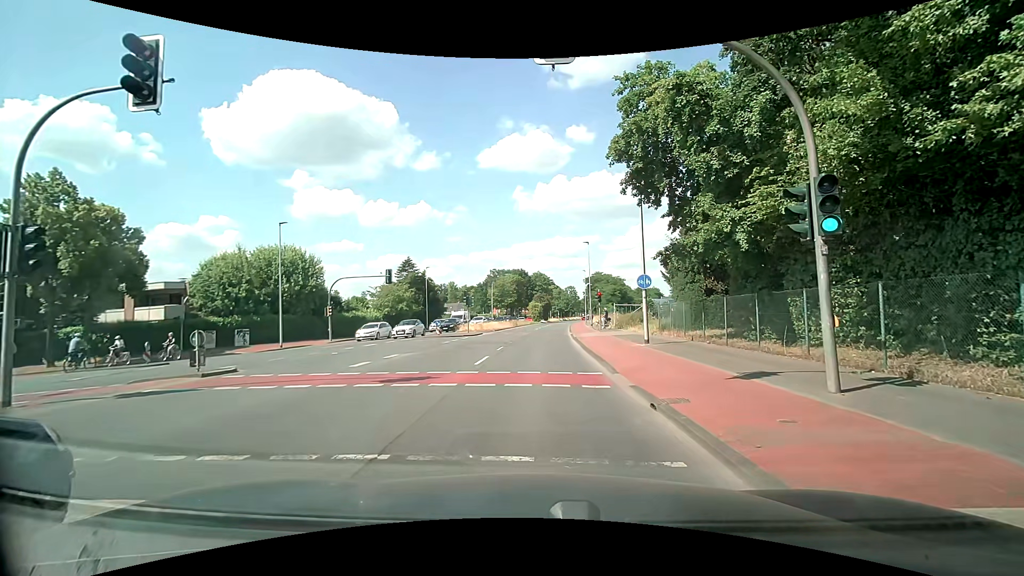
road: secondary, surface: asphalt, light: Day
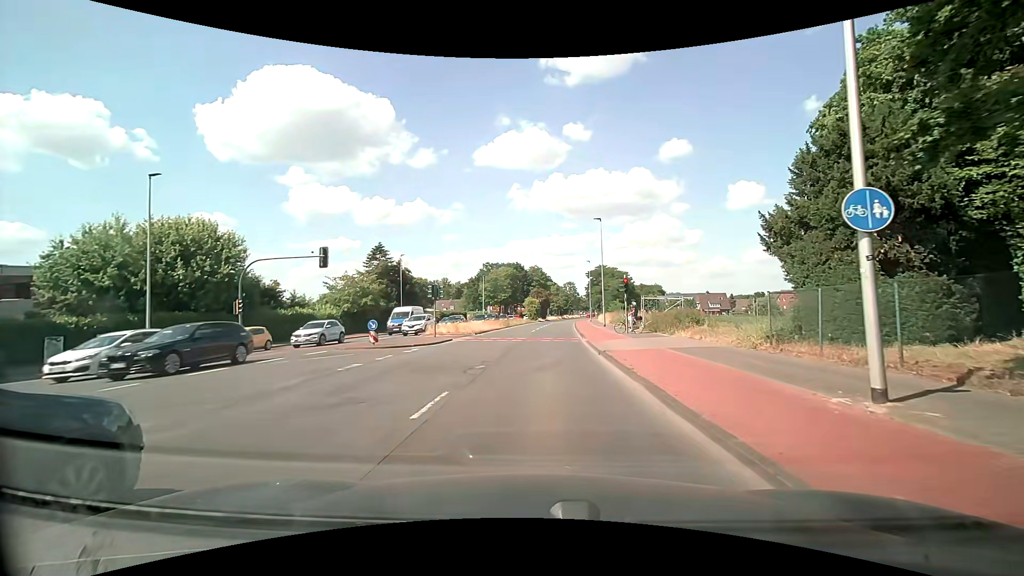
(+0.2, +14.4) m; +1°
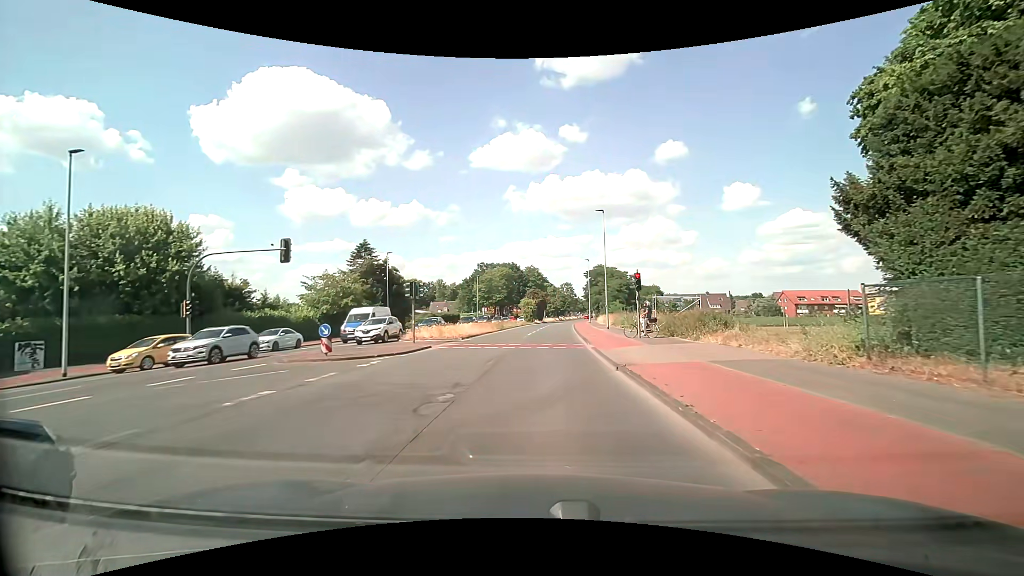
(0.0, +4.6) m; 0°
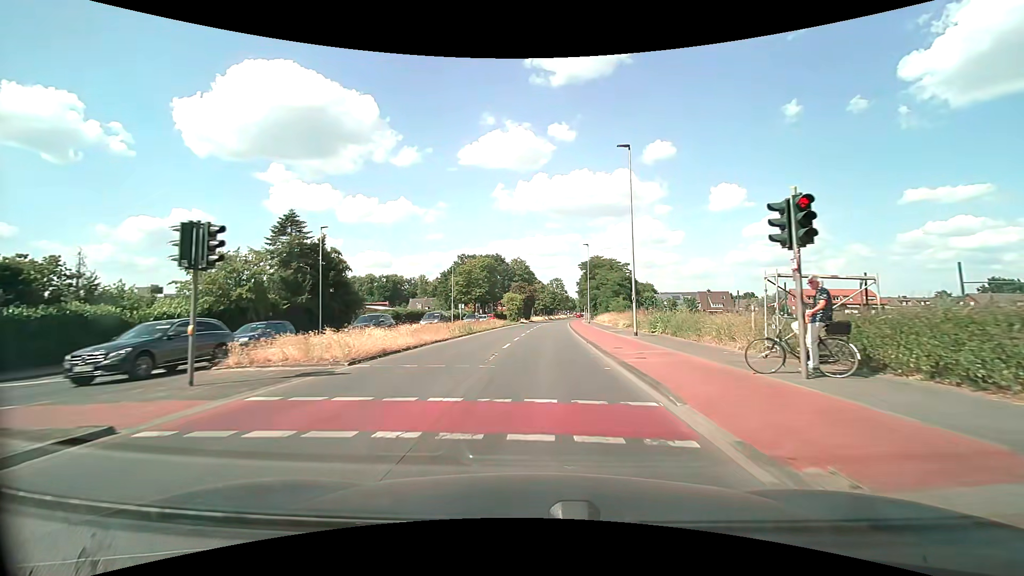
(+0.3, +16.7) m; +2°
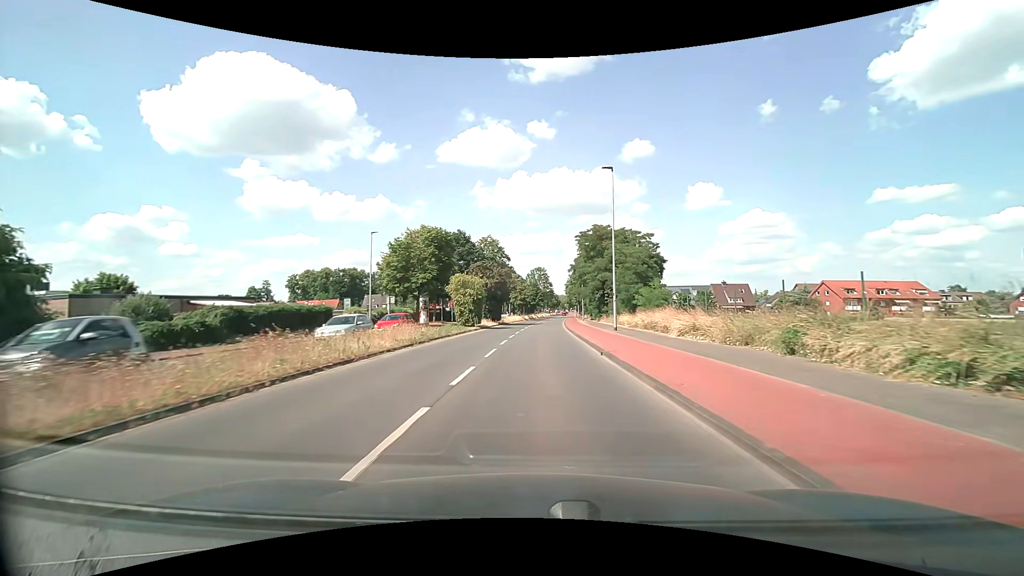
(+0.7, +34.5) m; +2°
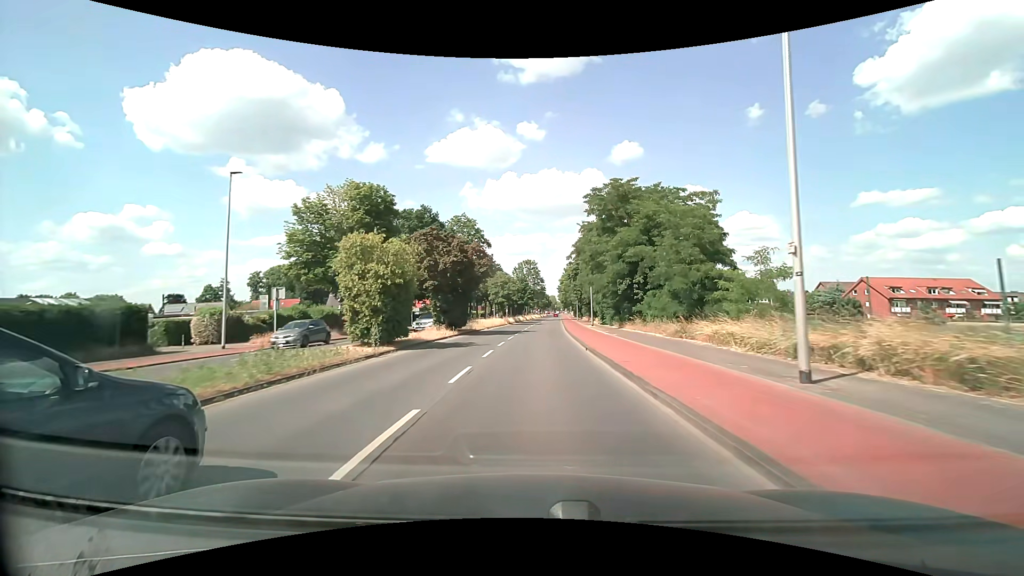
(+0.2, +22.8) m; +1°
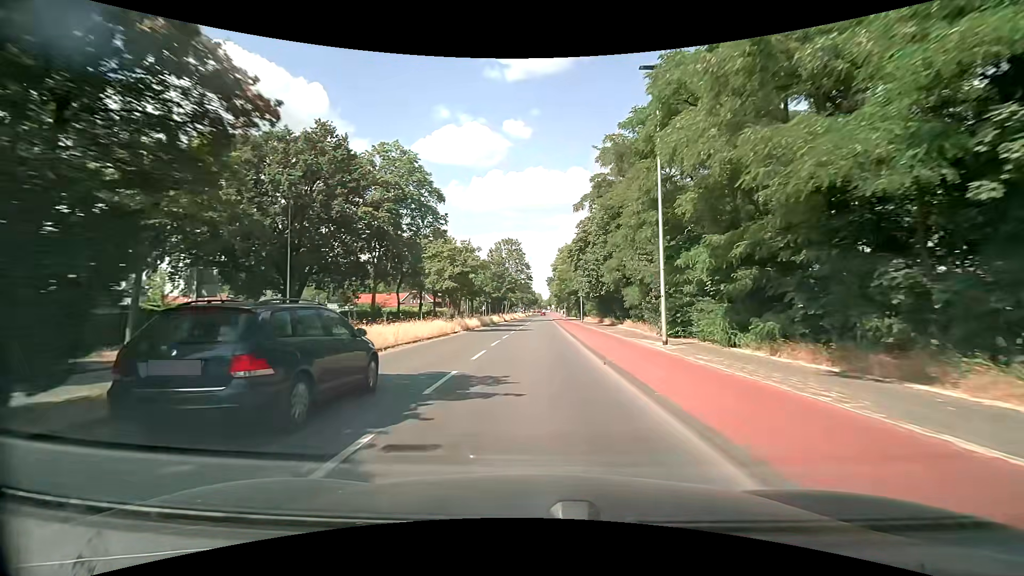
(+0.5, +31.1) m; +2°
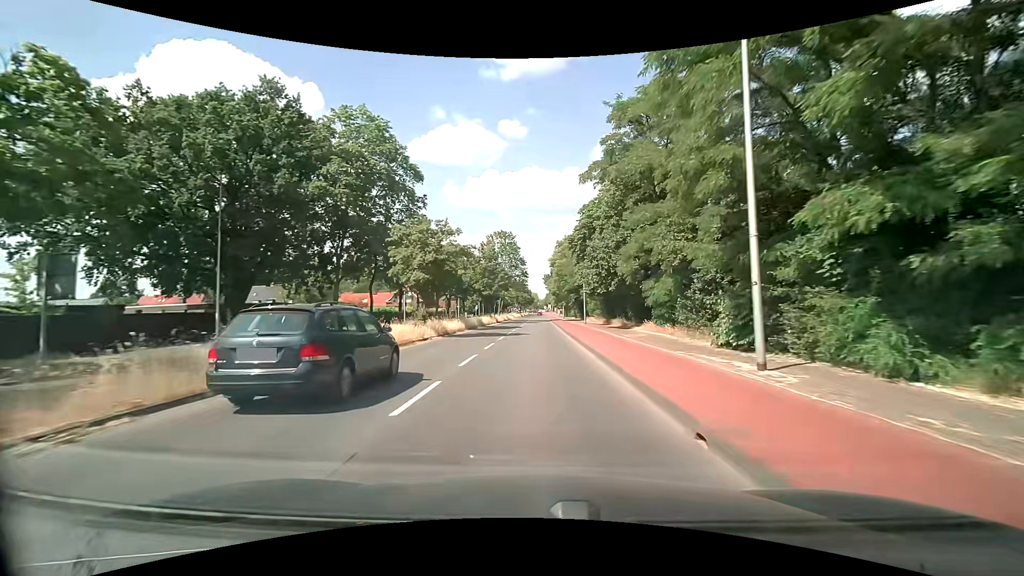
(0.0, +7.8) m; 0°
(0, +10) (0, +20) (0, +30) (0, +40) (0, +50) (0, +60) (0, +70) (0, +80) (+1, +90) (+1, +100) m
